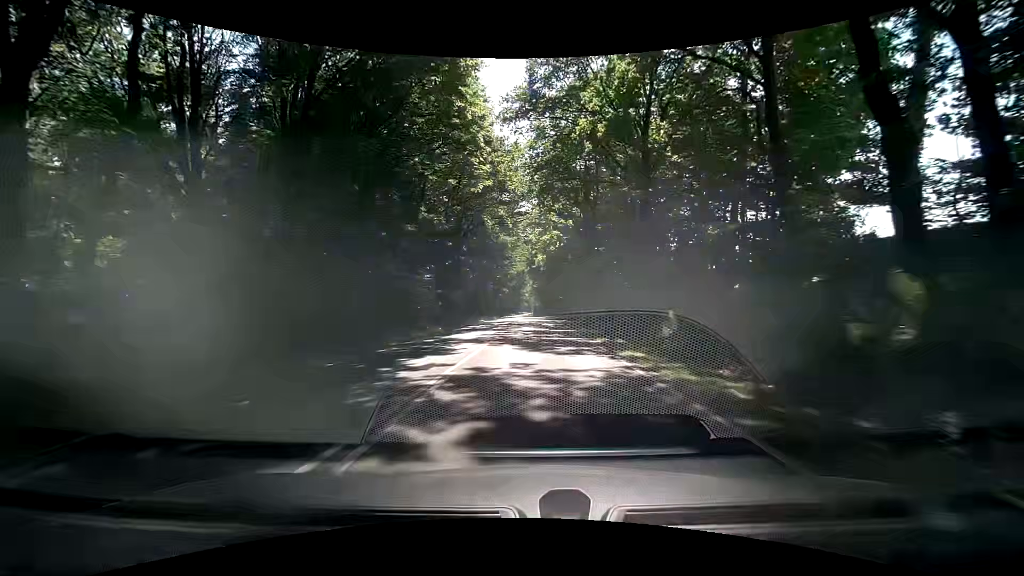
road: primary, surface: asphalt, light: Day
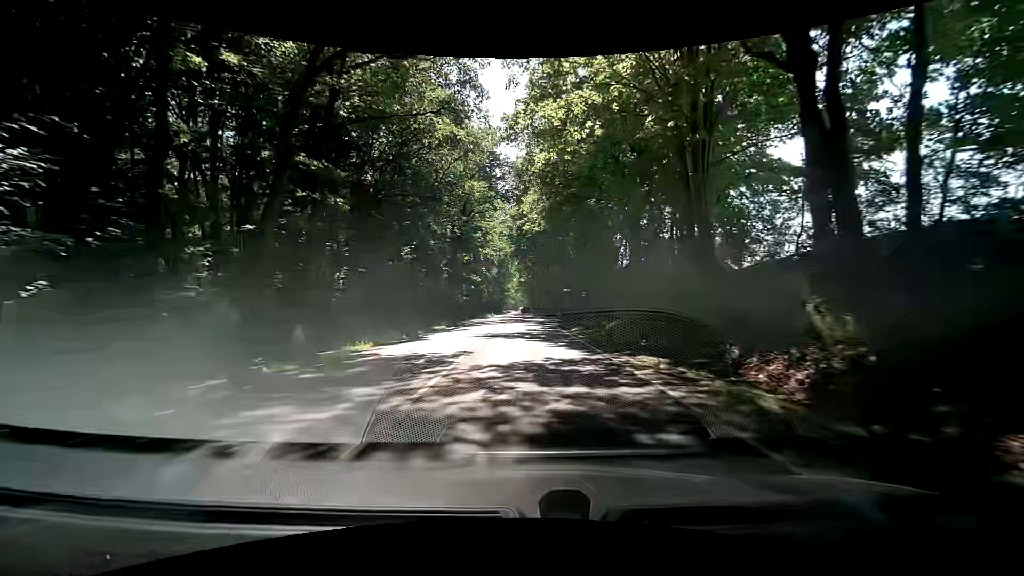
(+0.5, +39.4) m; +1°
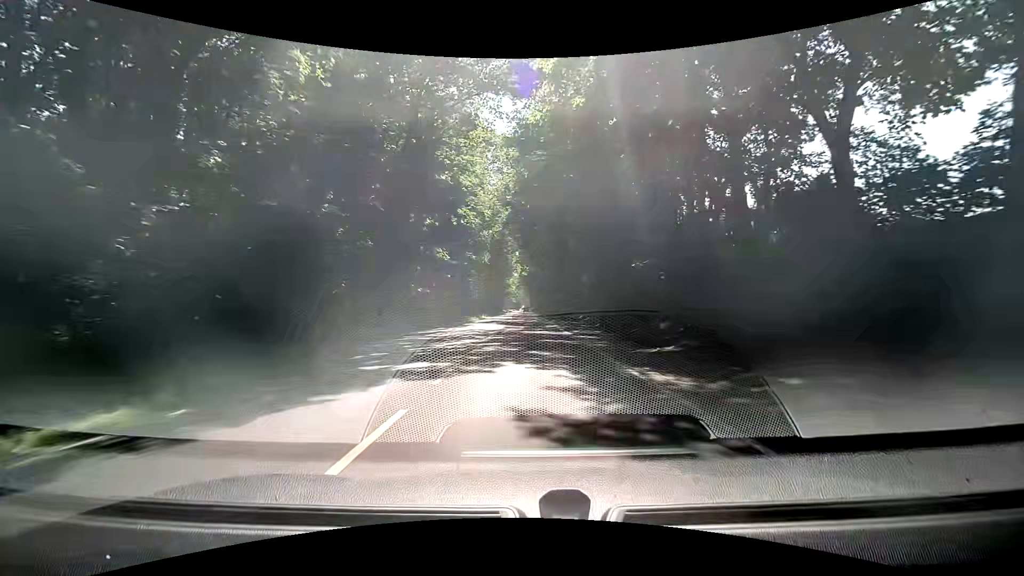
(-0.3, +30.9) m; -1°
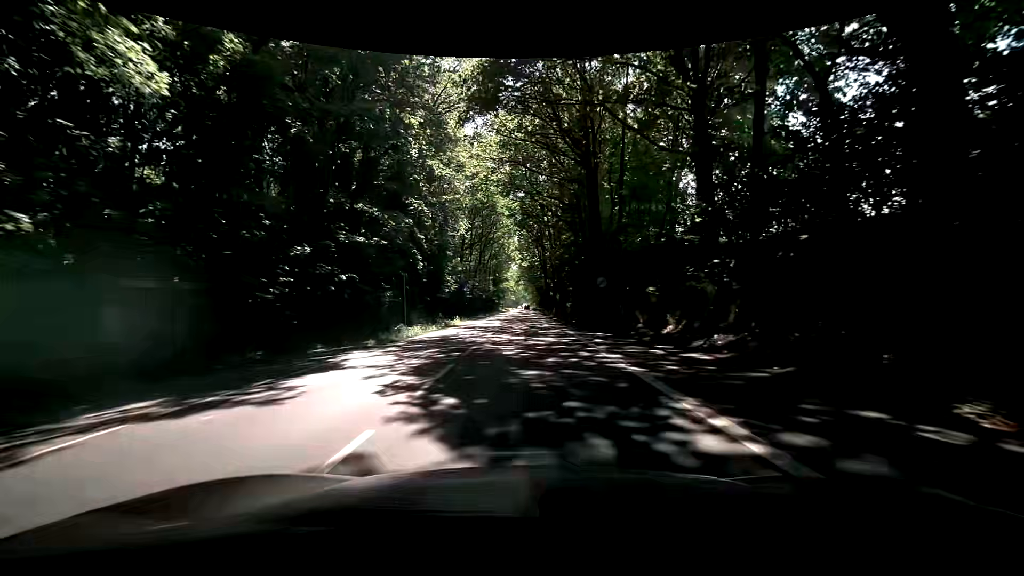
(+0.1, +31.7) m; 0°
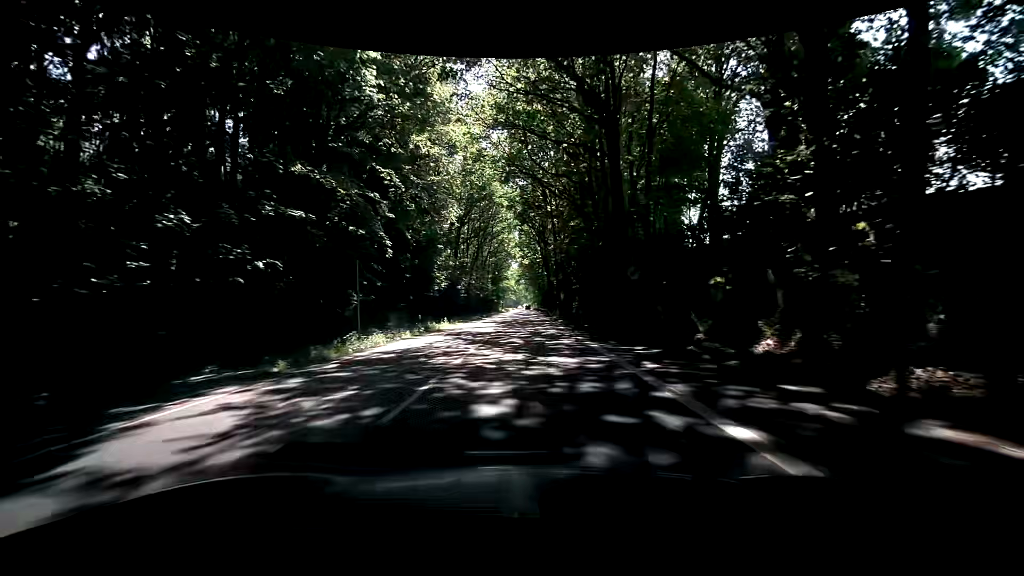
(+0.1, +7.8) m; +1°
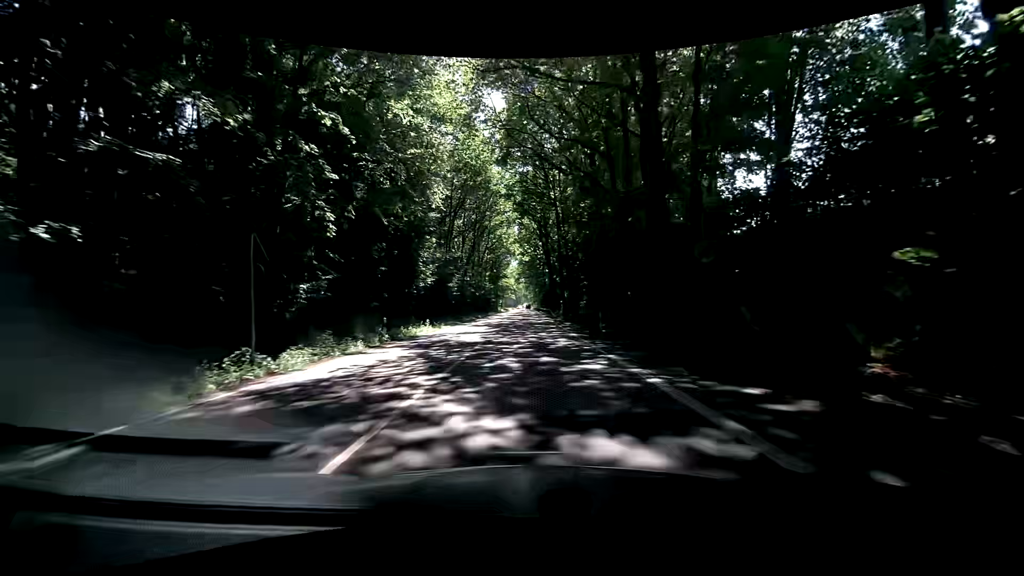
(-0.1, +7.7) m; -2°
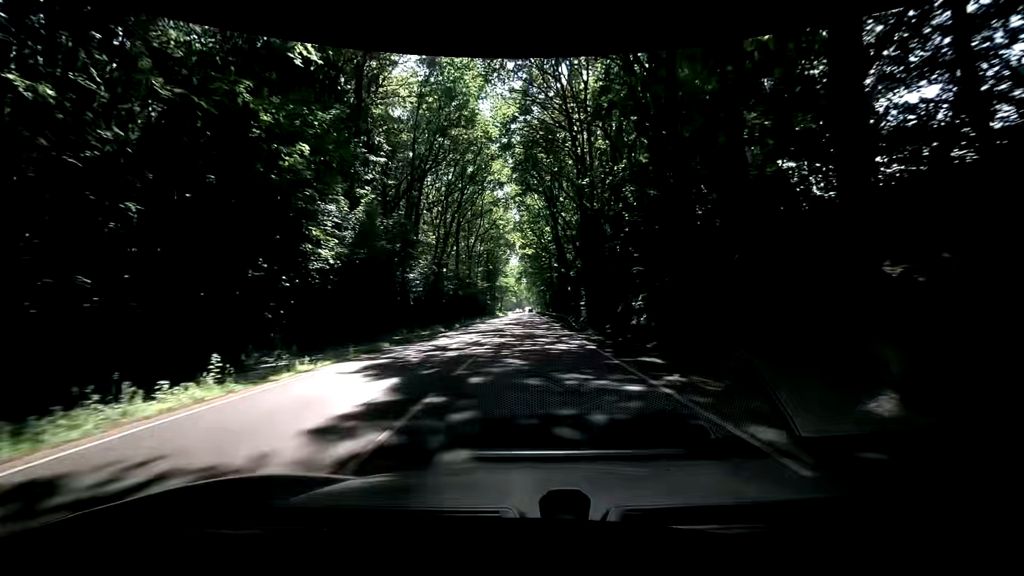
(+0.2, +24.4) m; 0°
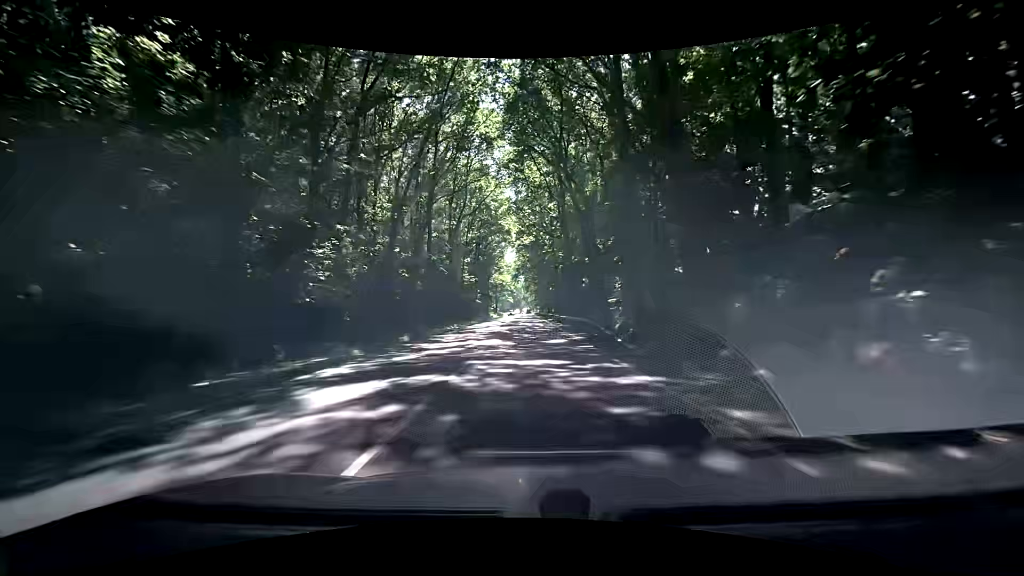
(-0.5, +18.8) m; -1°
(0, +10) (0, +20) (+1, +30) (+1, +40) (+1, +50) (+1, +60) (+1, +70) (+1, +80) (+2, +90) (+2, +100) m
